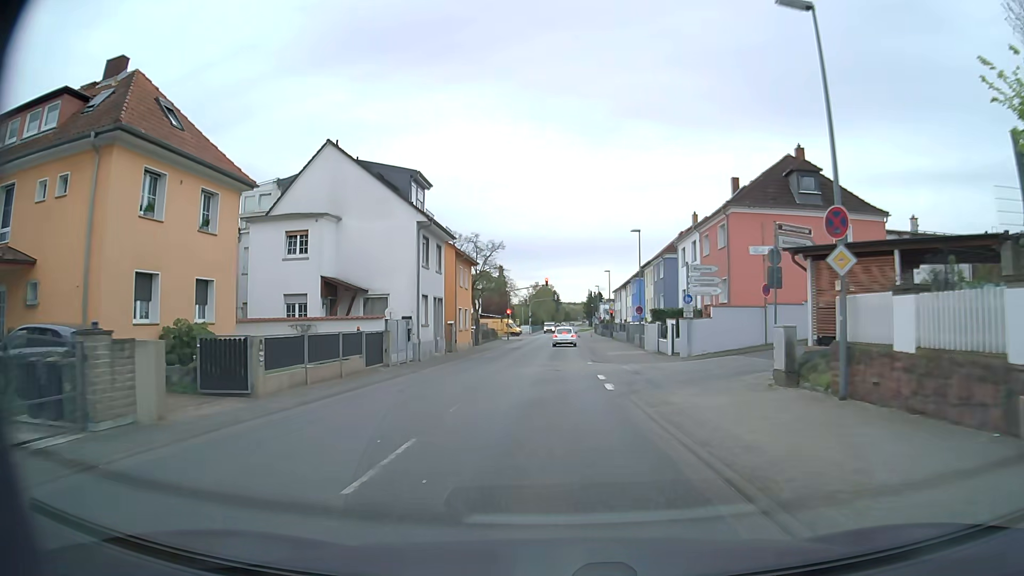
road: secondary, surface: asphalt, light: Day
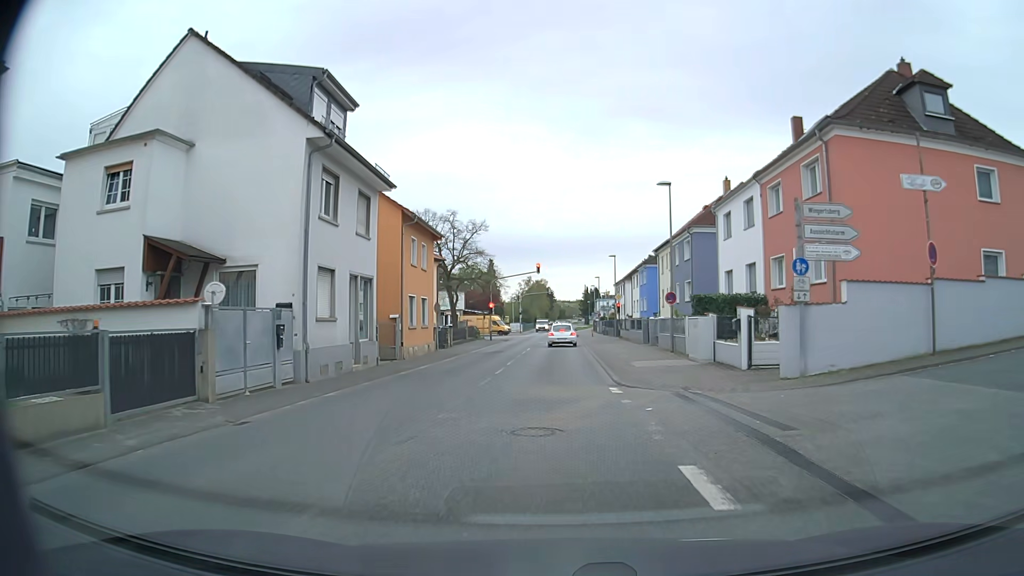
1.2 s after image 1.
(-0.1, +14.0) m; 0°
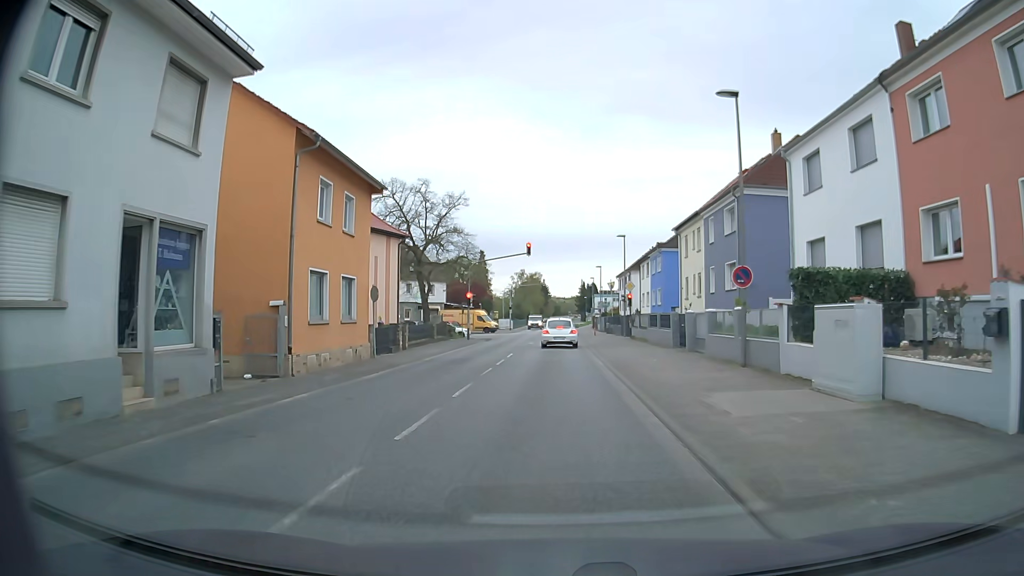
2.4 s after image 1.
(0.0, +12.3) m; 0°
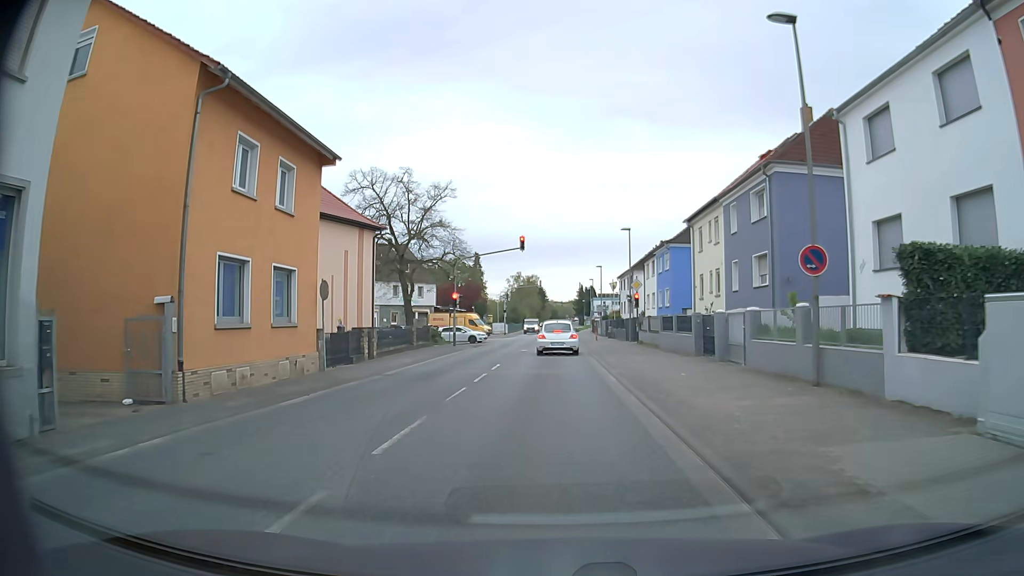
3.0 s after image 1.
(0.0, +5.4) m; 0°
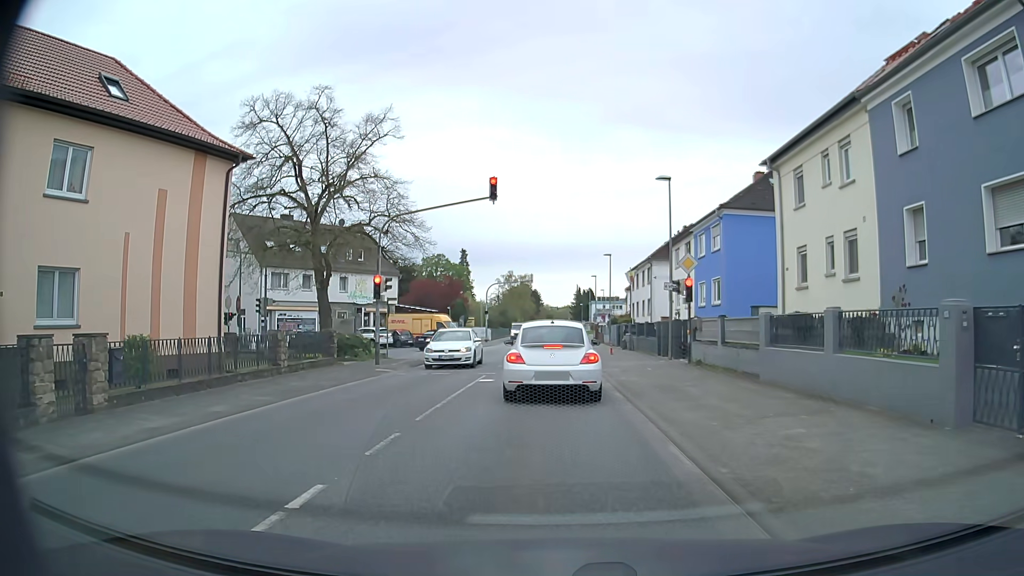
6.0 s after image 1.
(+0.2, +17.1) m; +1°
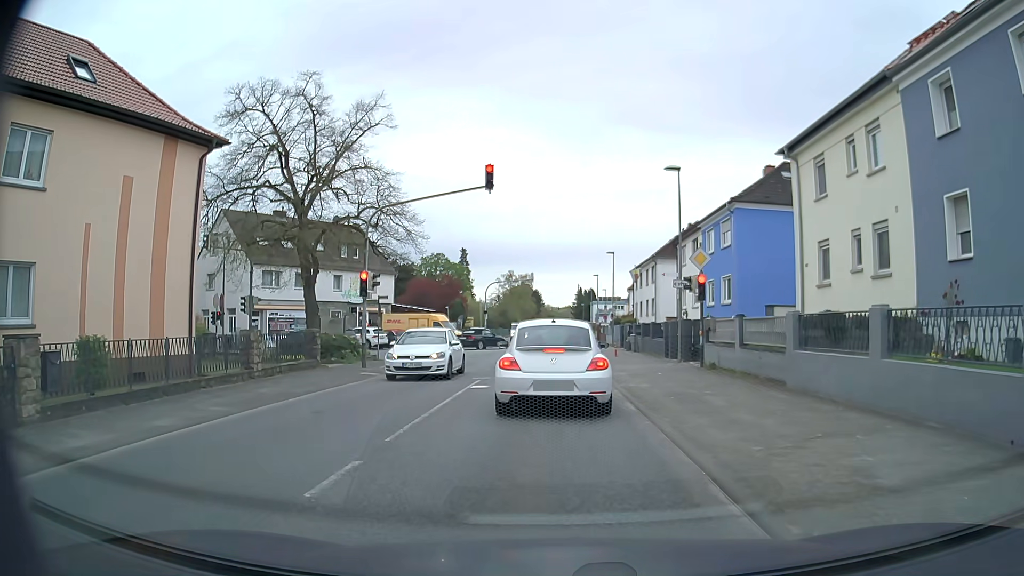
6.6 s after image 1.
(0.0, +1.9) m; -1°
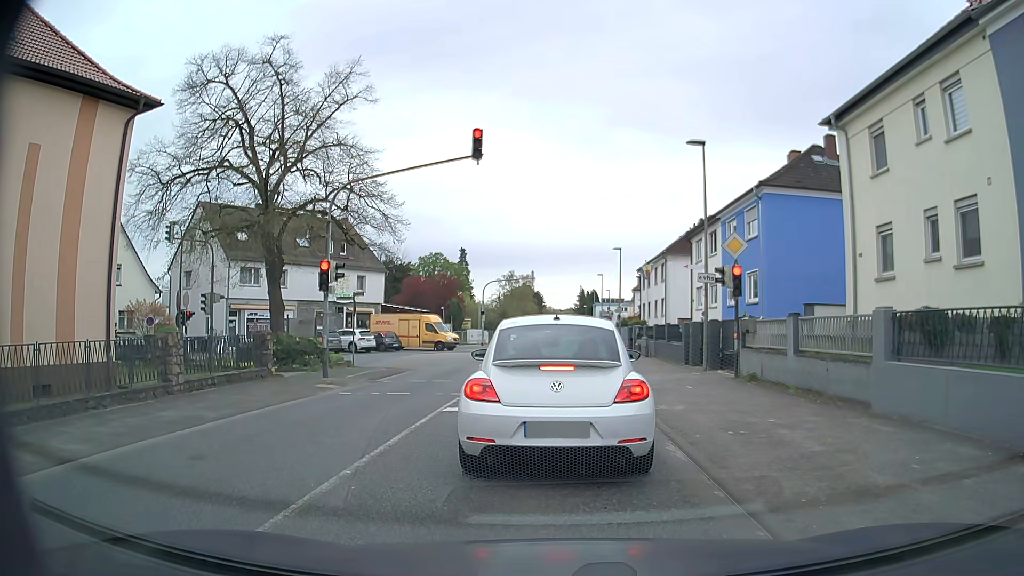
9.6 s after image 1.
(+0.1, +4.0) m; 0°
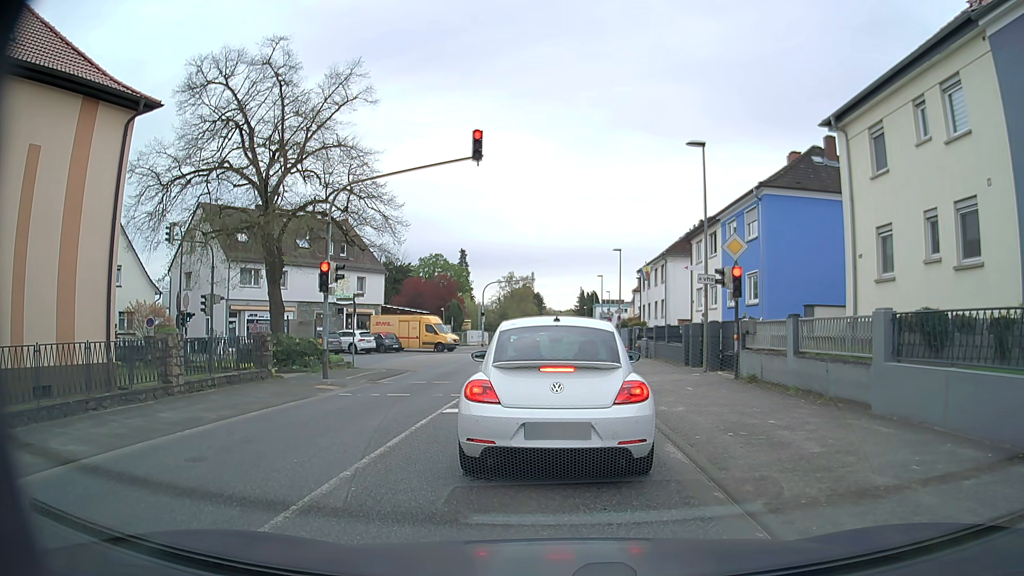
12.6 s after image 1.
(0.0, +0.1) m; 0°
(0, +10) (0, +20) (0, +30) (0, +40) (0, +50) (0, +60) (0, +70) (0, +80) (0, +90) (0, +100) m
